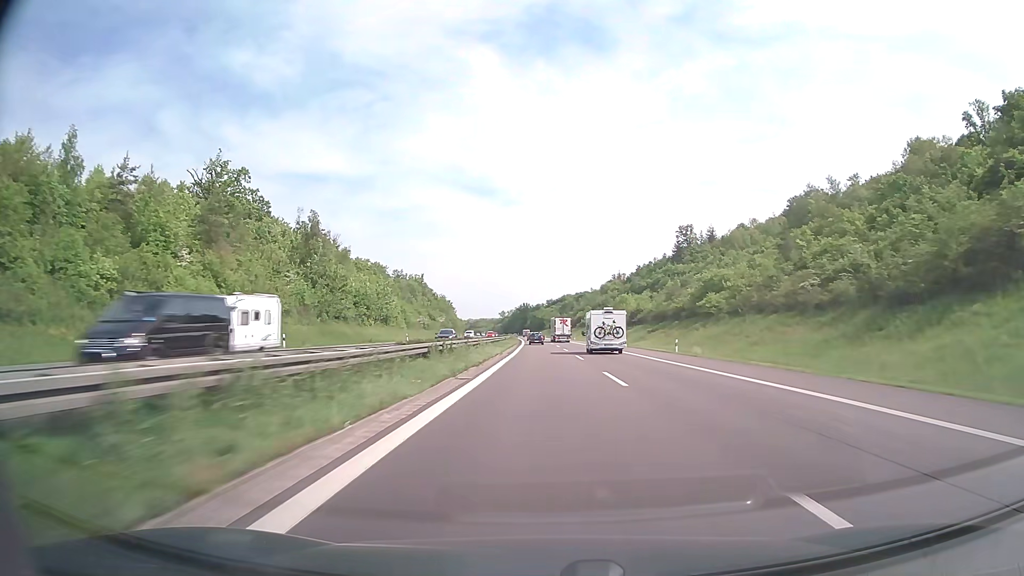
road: motorway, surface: concrete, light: Day
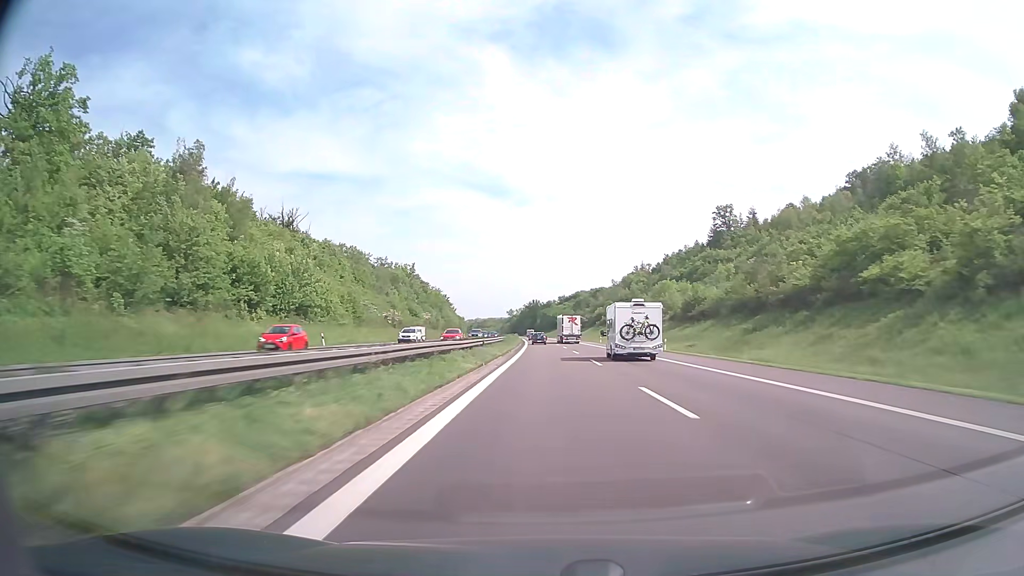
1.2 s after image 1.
(-0.4, +42.5) m; -1°
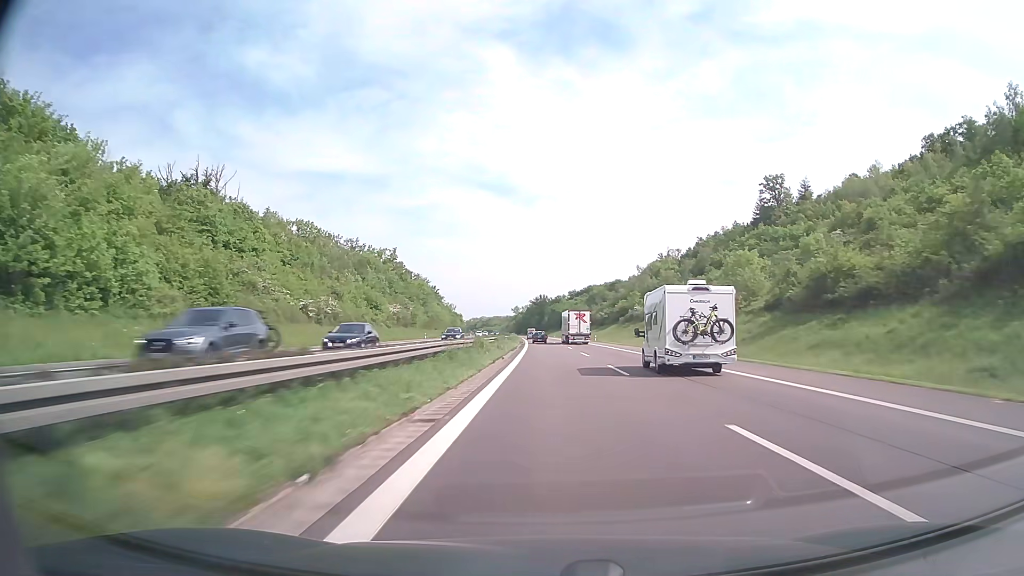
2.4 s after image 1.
(-0.3, +42.7) m; -1°
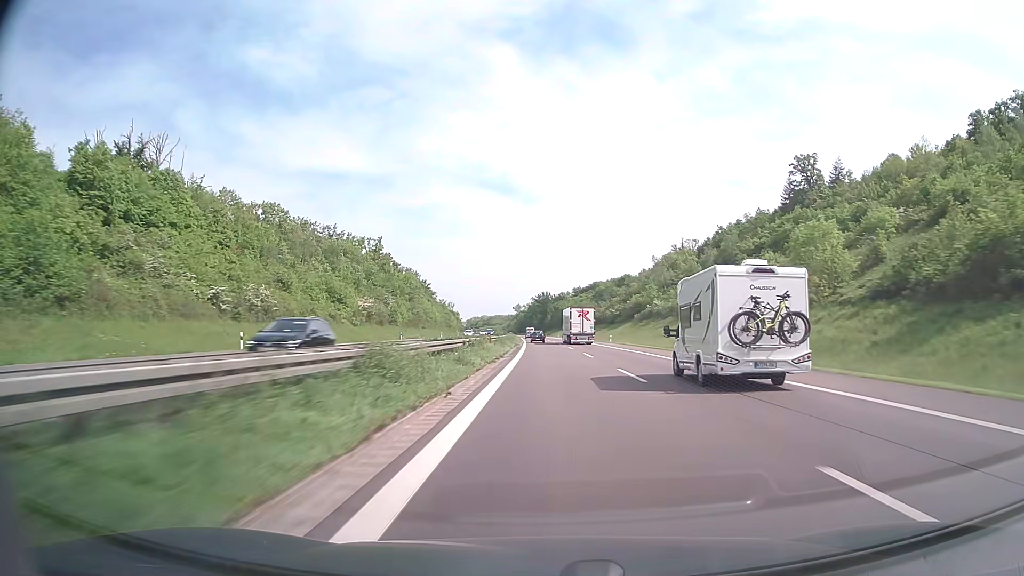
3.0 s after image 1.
(0.0, +21.4) m; 0°
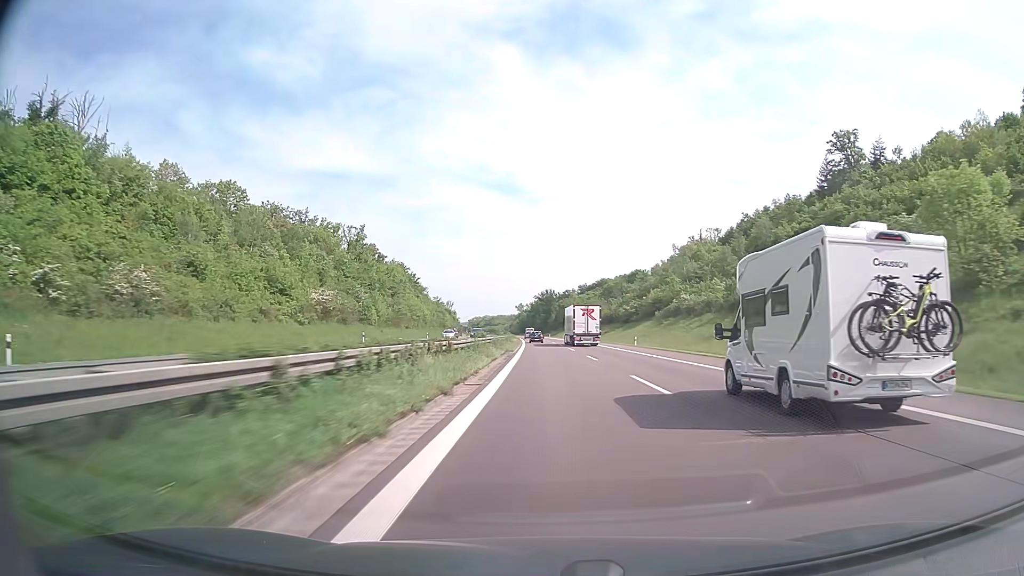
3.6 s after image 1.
(-0.1, +21.4) m; 0°
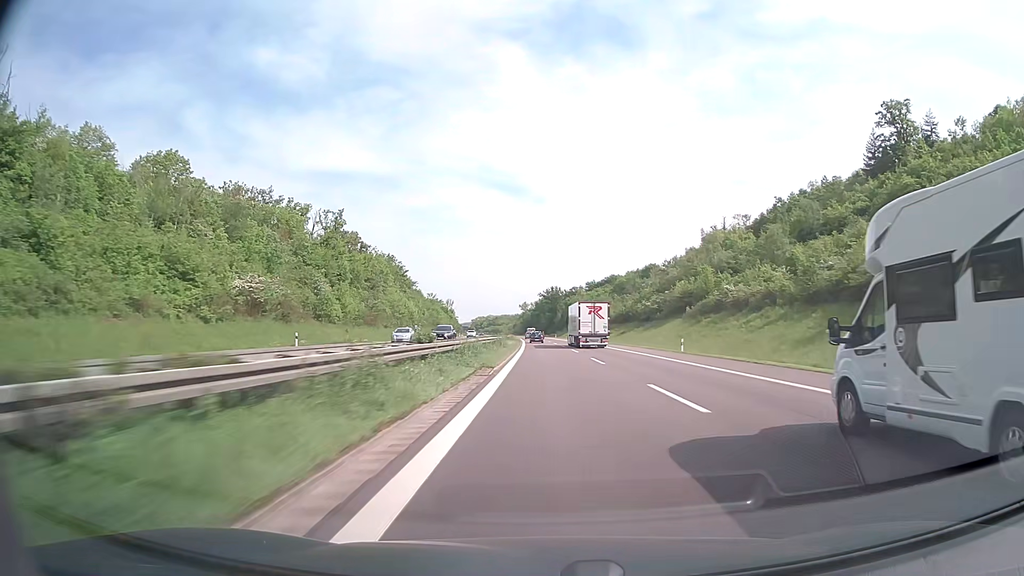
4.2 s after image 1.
(-0.1, +21.2) m; 0°
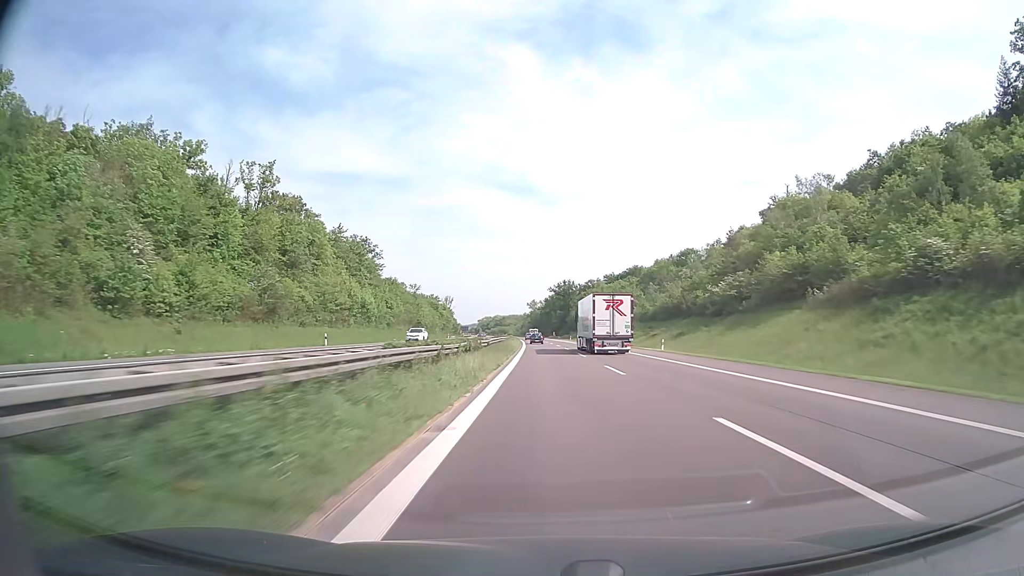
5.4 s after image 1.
(-0.3, +42.3) m; -1°
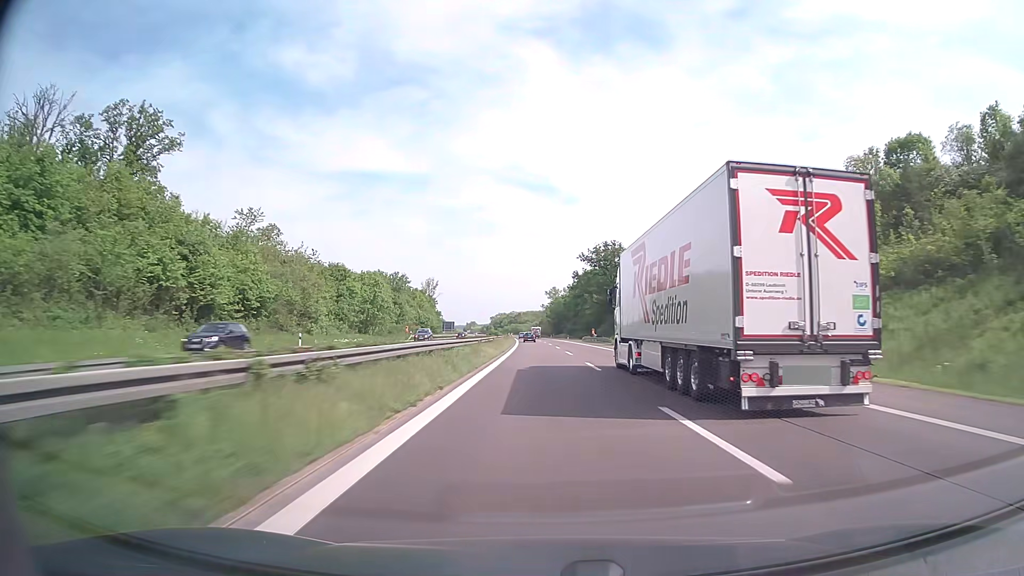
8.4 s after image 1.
(-1.2, +105.8) m; -2°
(0, +10) (0, +20) (0, +30) (0, +40) (-1, +50) (-1, +60) (-1, +70) (-1, +80) (-2, +90) (-2, +100) m
